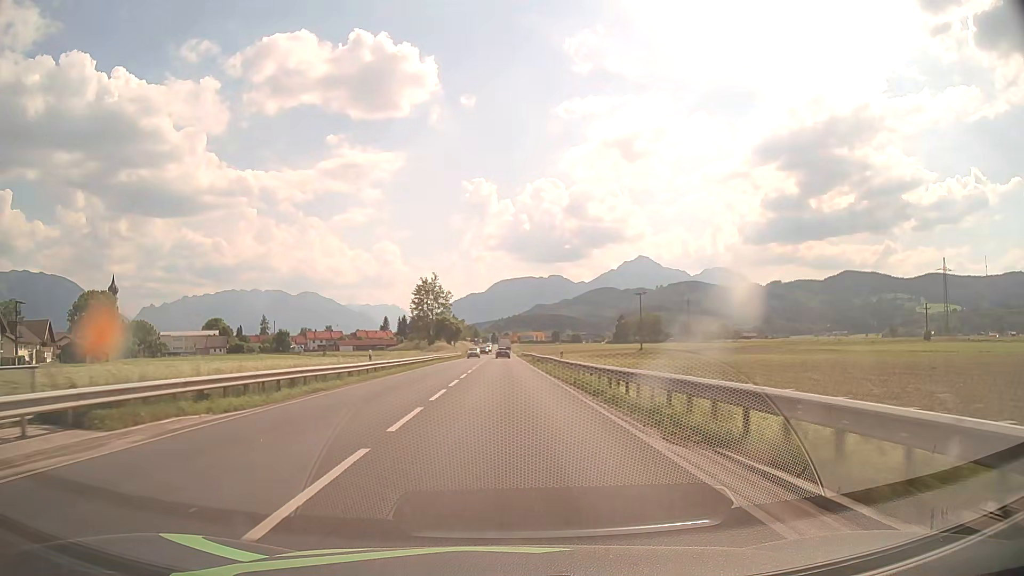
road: primary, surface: asphalt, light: Day
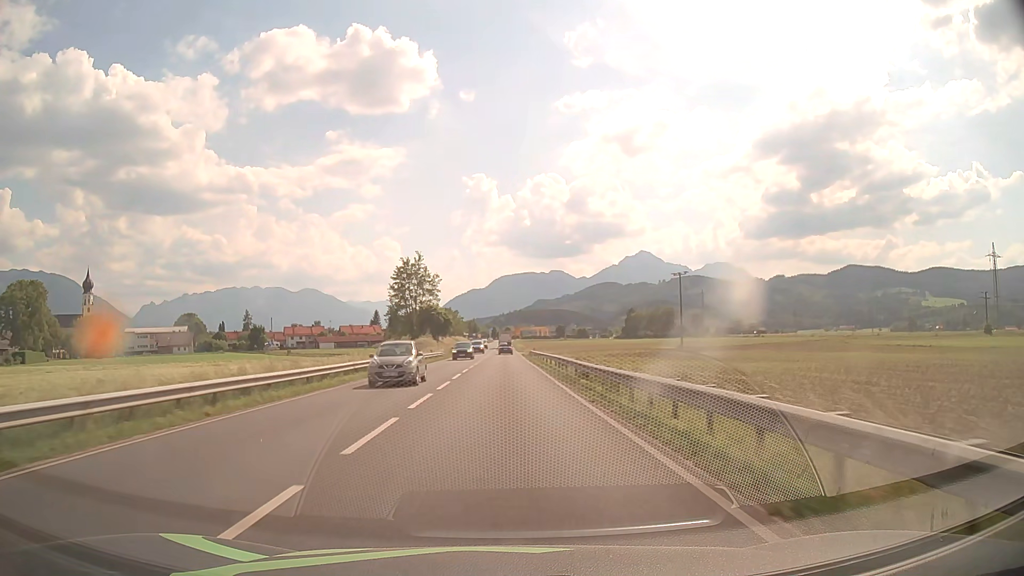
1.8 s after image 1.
(0.0, +32.4) m; 0°
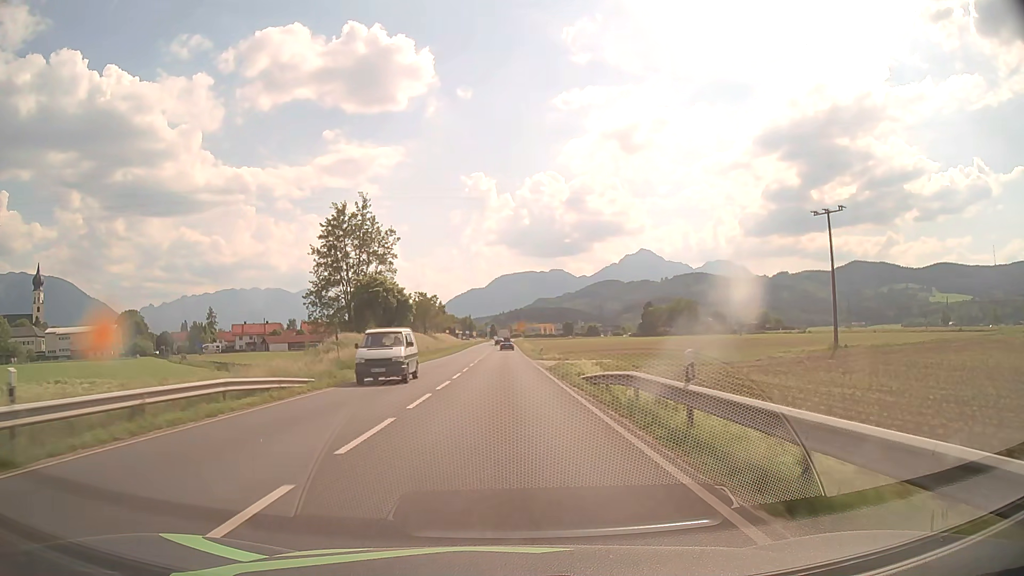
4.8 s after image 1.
(0.0, +54.1) m; 0°
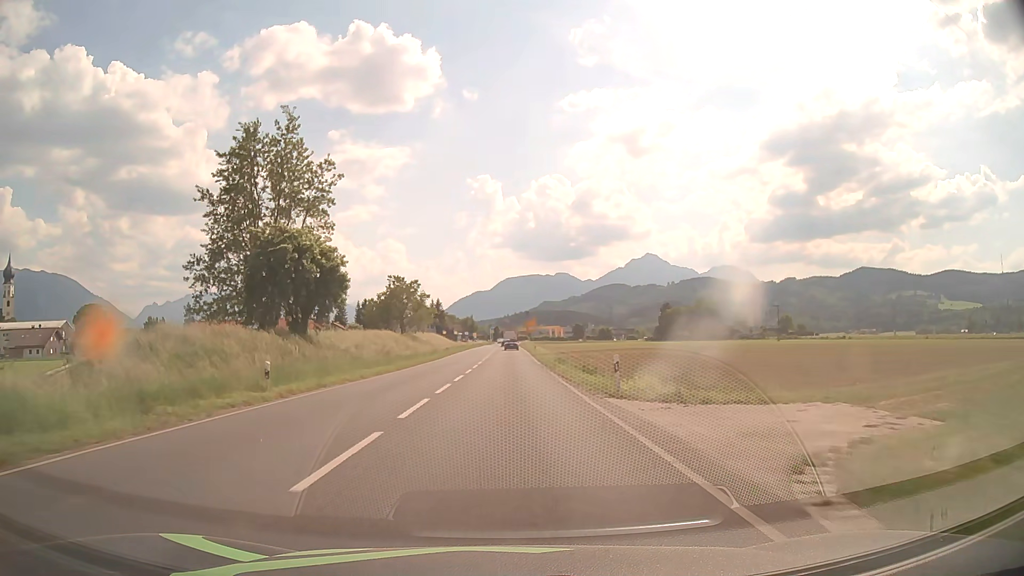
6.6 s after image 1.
(-0.1, +32.4) m; 0°
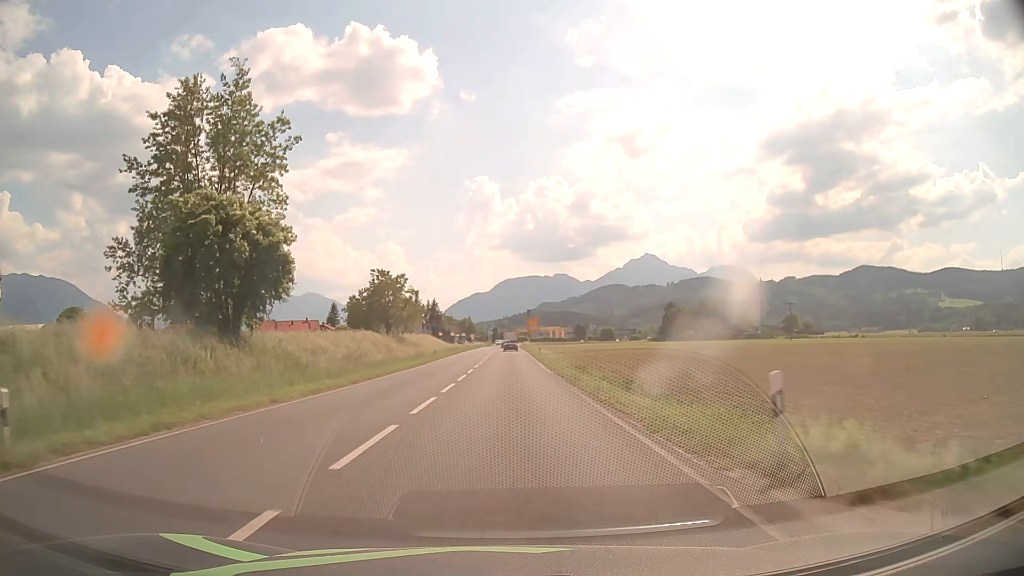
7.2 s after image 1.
(0.0, +10.8) m; 0°
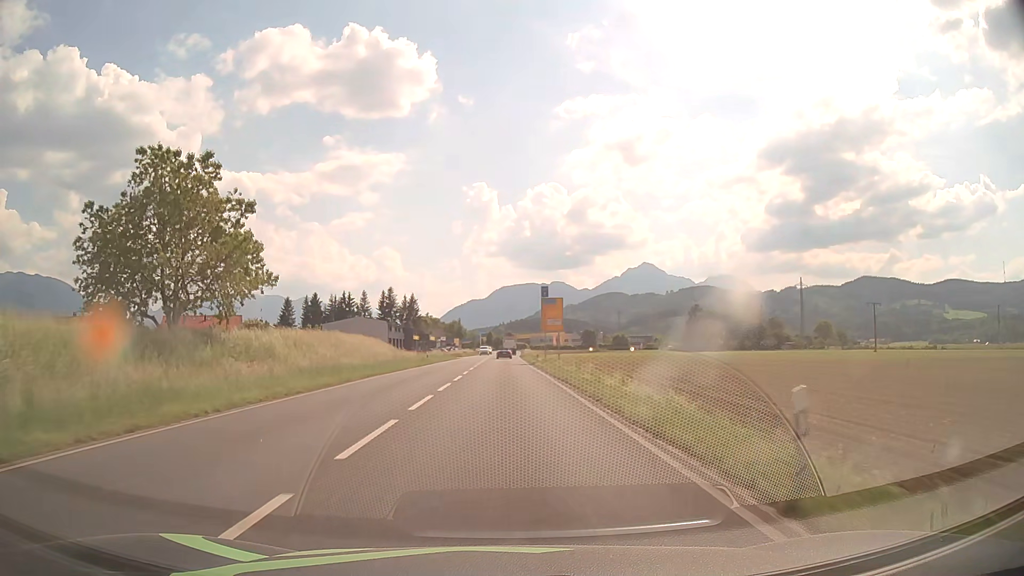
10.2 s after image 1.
(+0.2, +53.6) m; 0°
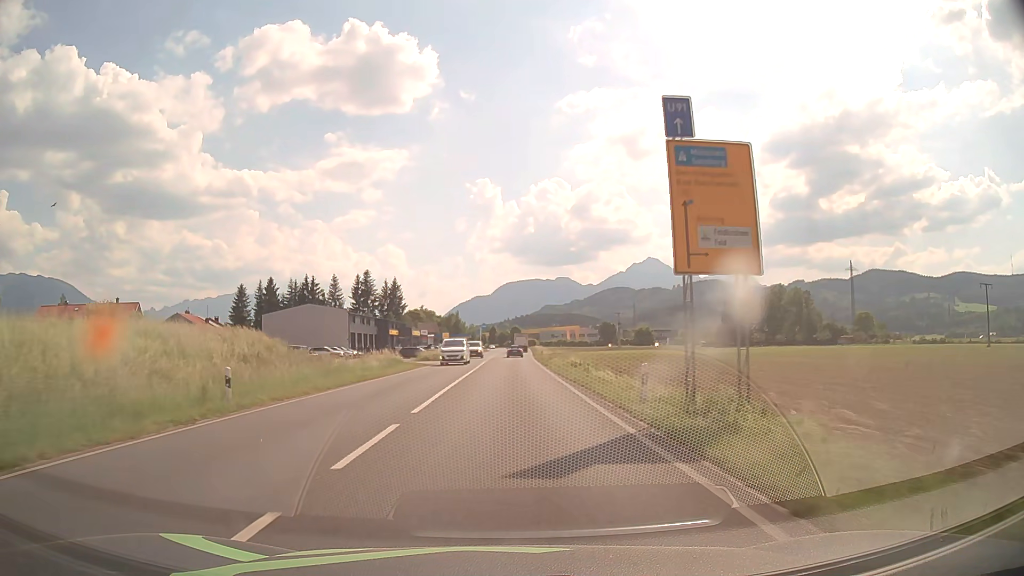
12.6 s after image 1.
(-0.1, +42.8) m; 0°
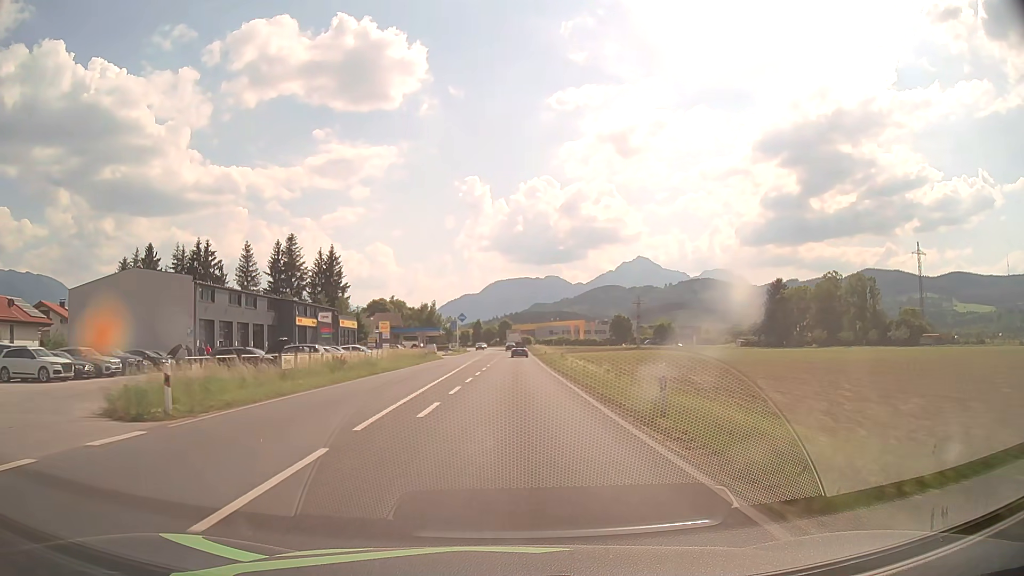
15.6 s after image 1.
(+0.3, +53.8) m; +1°
(0, +10) (0, +20) (0, +30) (0, +40) (+1, +50) (+1, +60) (+1, +70) (+1, +80) (+1, +90) (+1, +100) m
